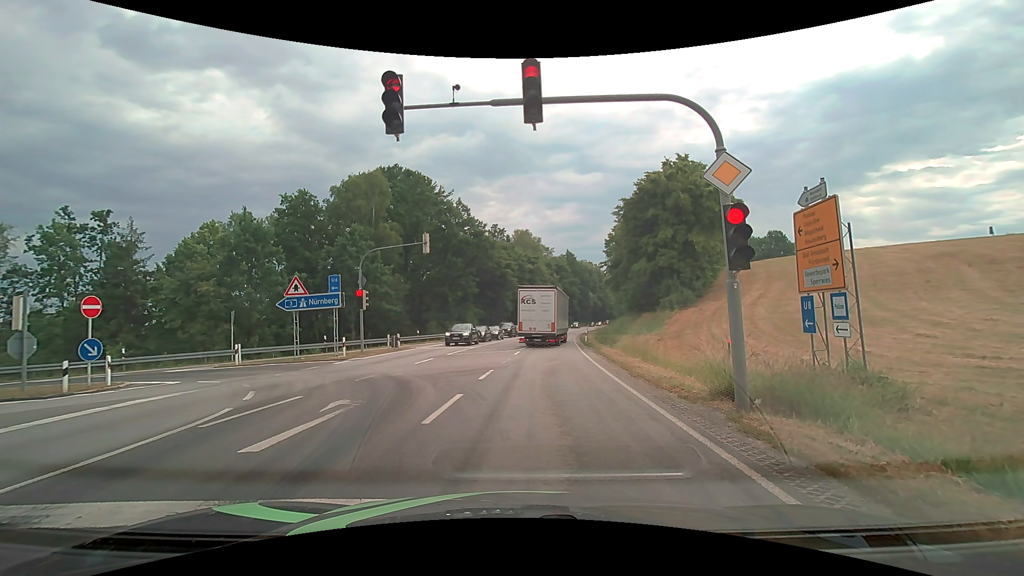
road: primary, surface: asphalt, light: Day
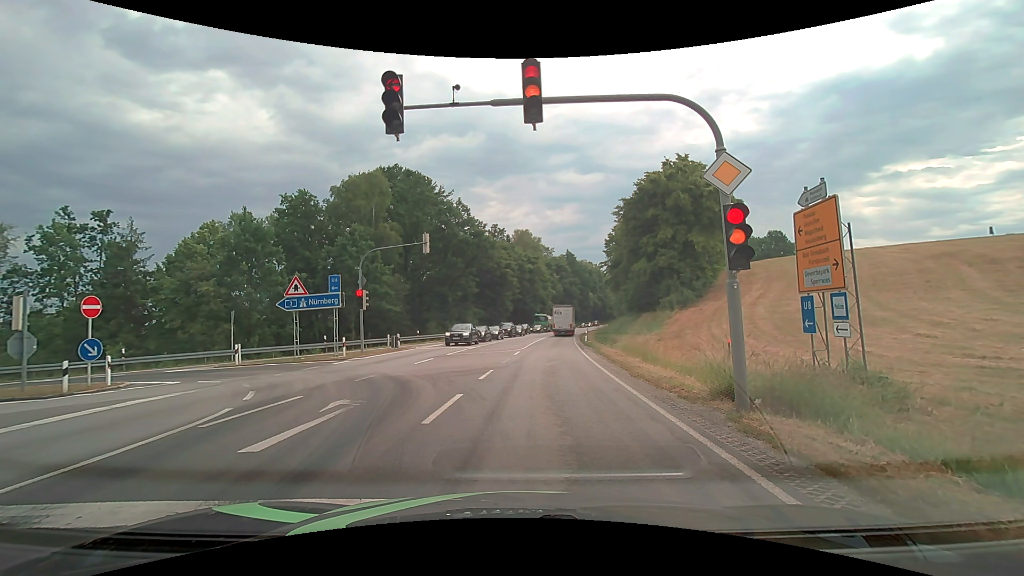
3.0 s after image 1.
(0.0, 0.0) m; 0°
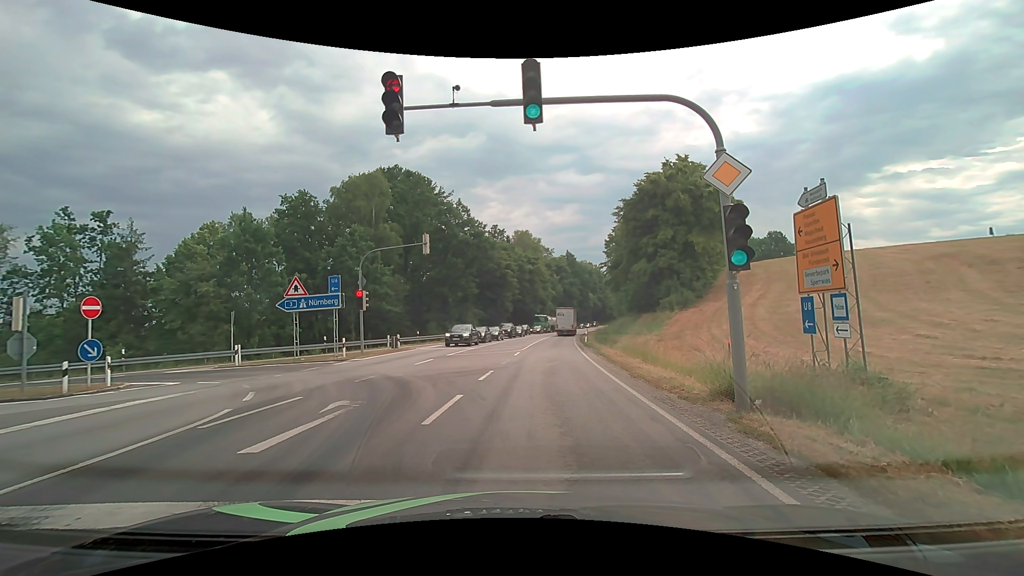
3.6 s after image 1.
(0.0, 0.0) m; 0°
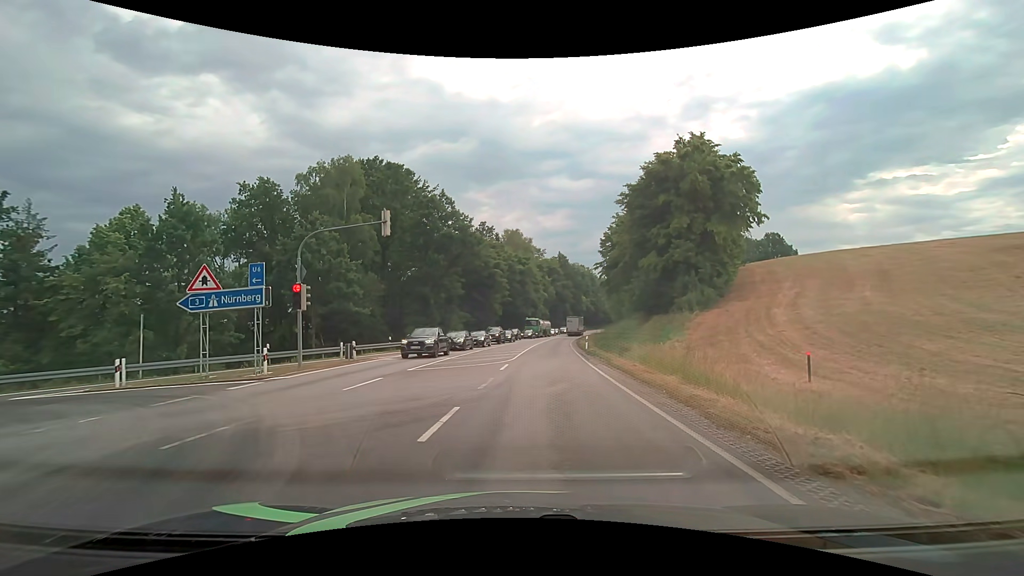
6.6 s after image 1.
(0.0, +7.2) m; 0°
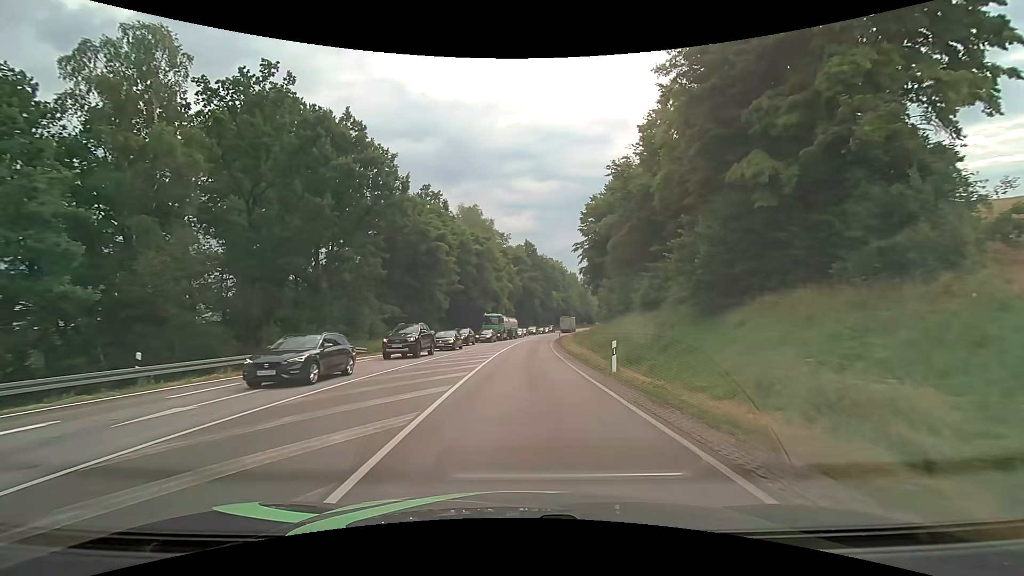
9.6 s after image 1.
(+1.0, +23.9) m; +4°
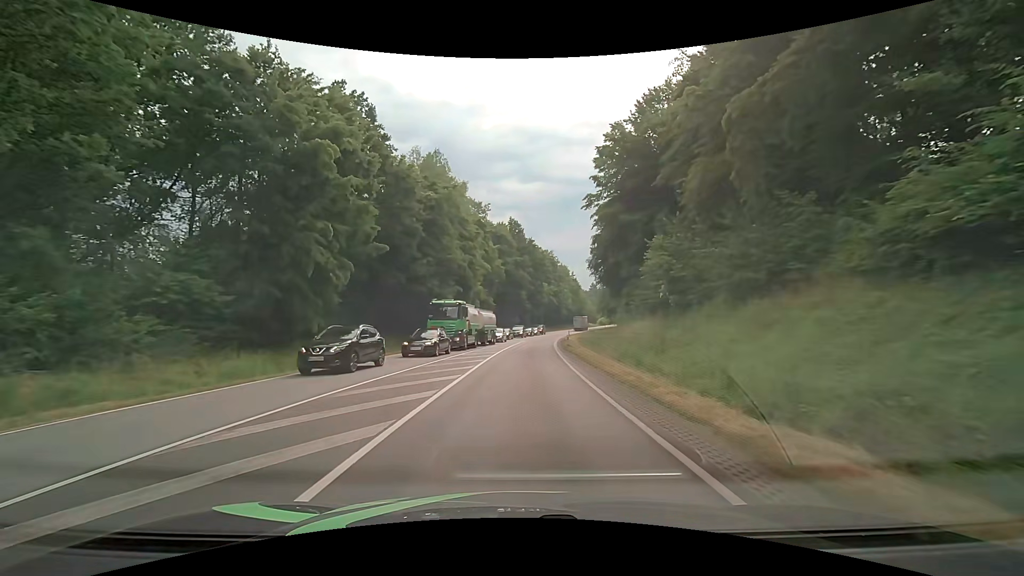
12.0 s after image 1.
(+0.4, +28.6) m; +1°
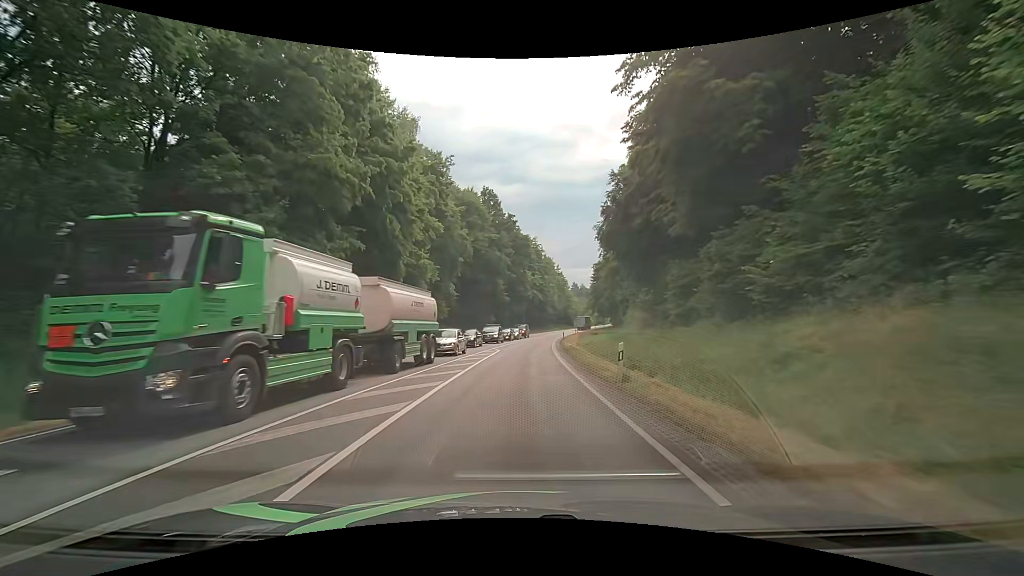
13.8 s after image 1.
(+0.7, +25.3) m; +3°
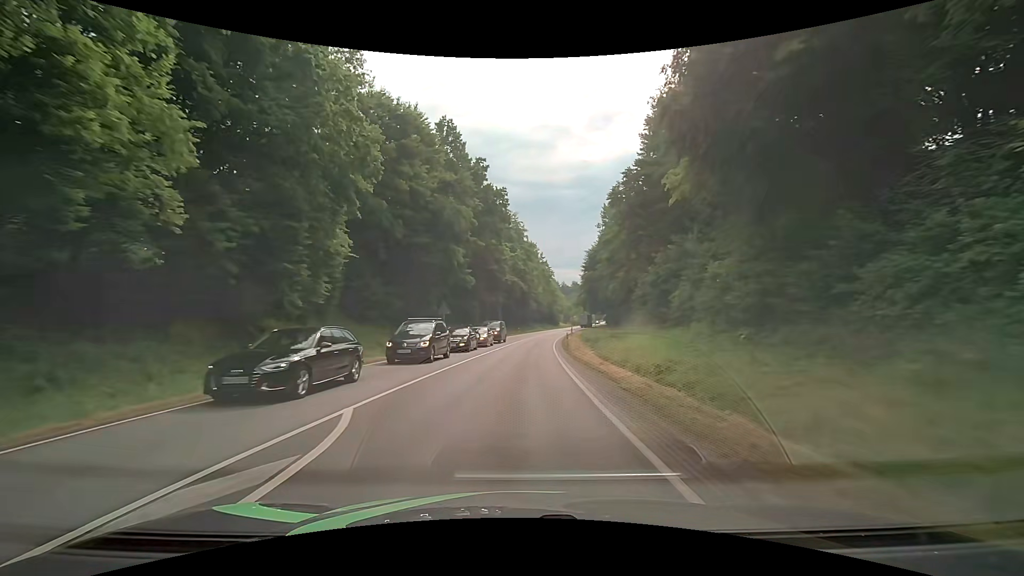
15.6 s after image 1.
(+0.8, +27.8) m; +3°
(0, +10) (0, +20) (+1, +30) (+1, +40) (+2, +50) (+3, +60) (+4, +70) (+6, +80) (+7, +90) (+9, +100) m
